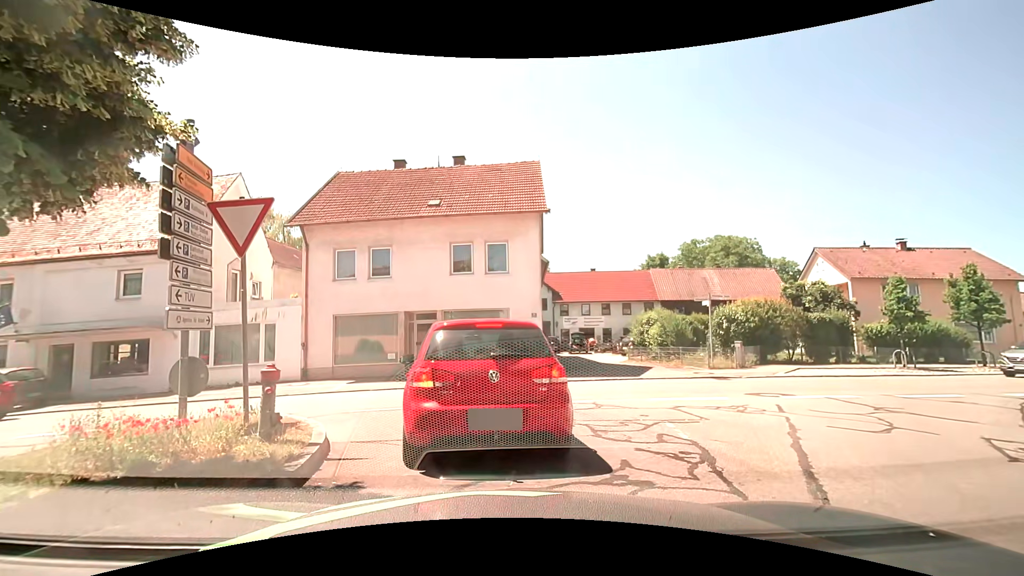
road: unclassified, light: Day
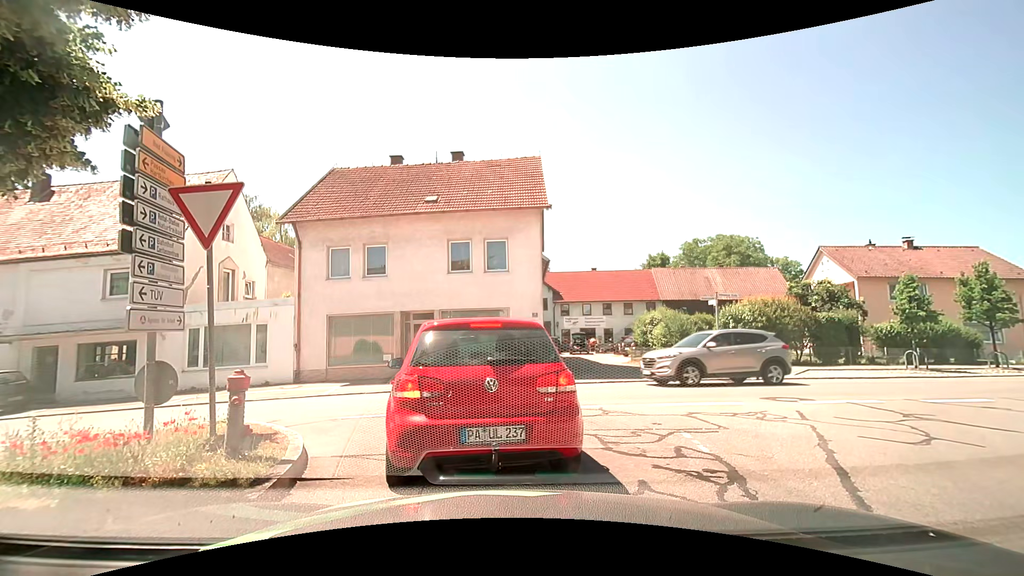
(0.0, +0.7) m; 0°
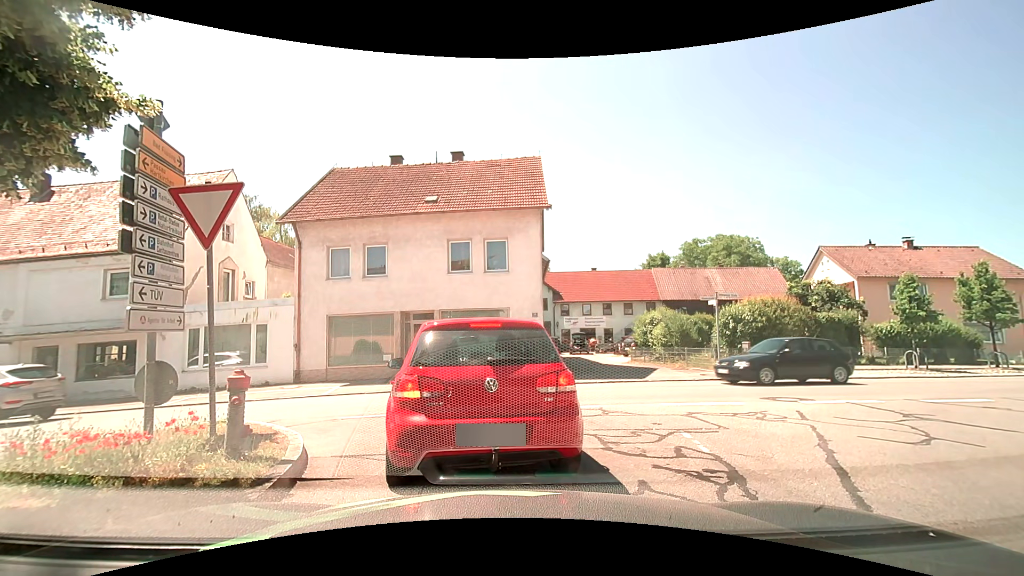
(0.0, 0.0) m; 0°
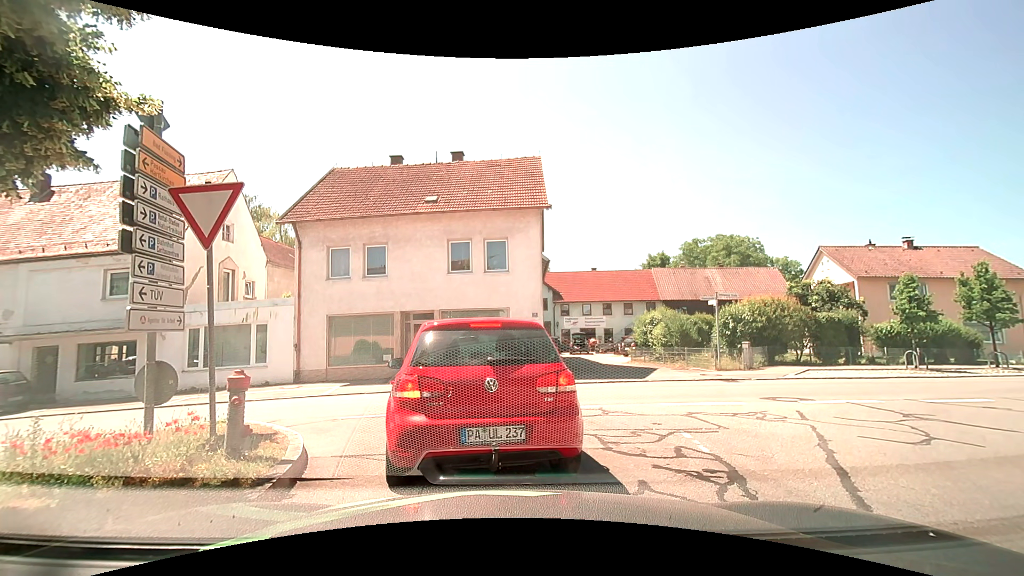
(0.0, 0.0) m; 0°
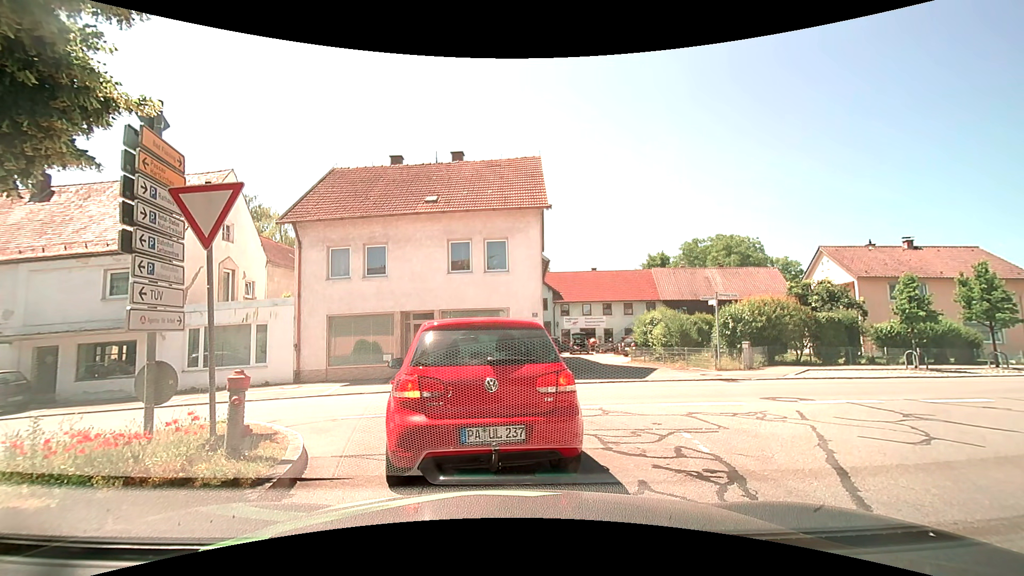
(0.0, 0.0) m; 0°
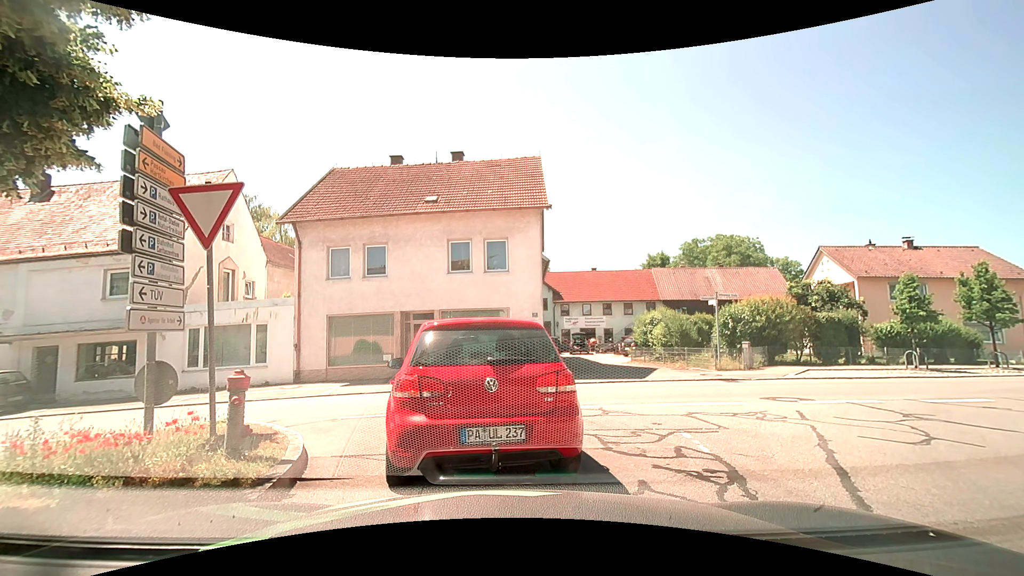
(0.0, 0.0) m; 0°
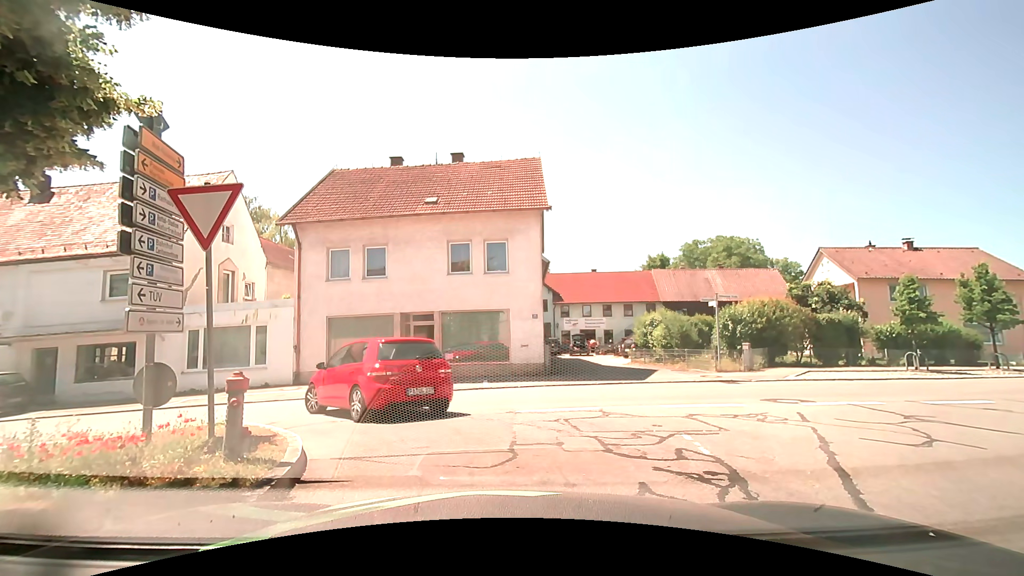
(0.0, 0.0) m; 0°
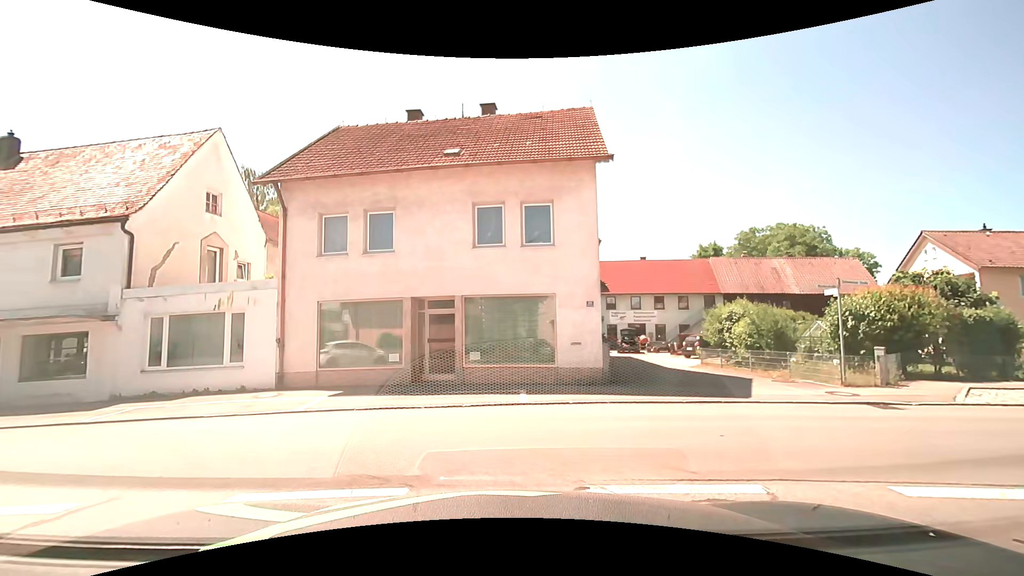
(-0.1, +5.0) m; -3°
